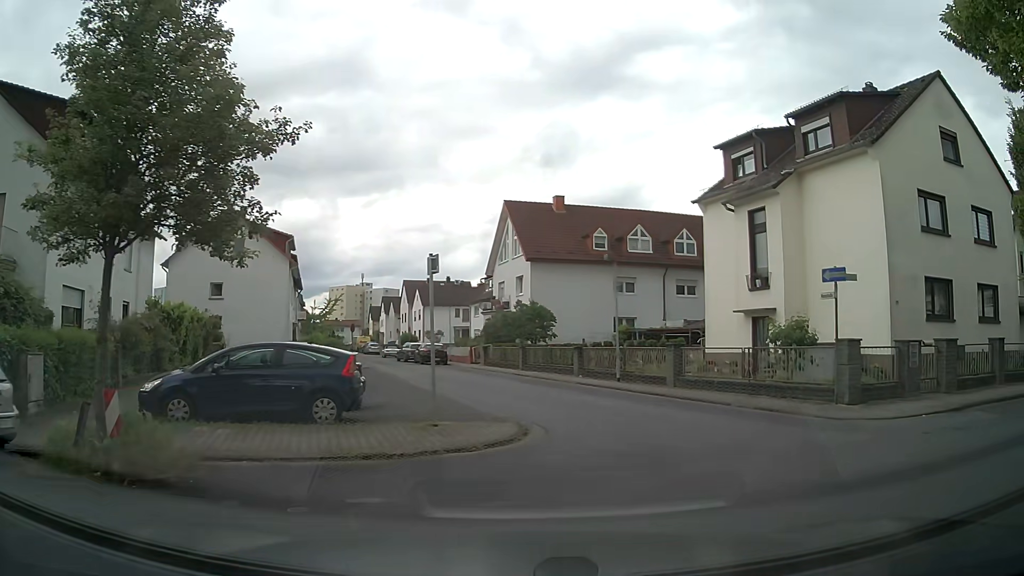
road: residential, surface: asphalt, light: Day
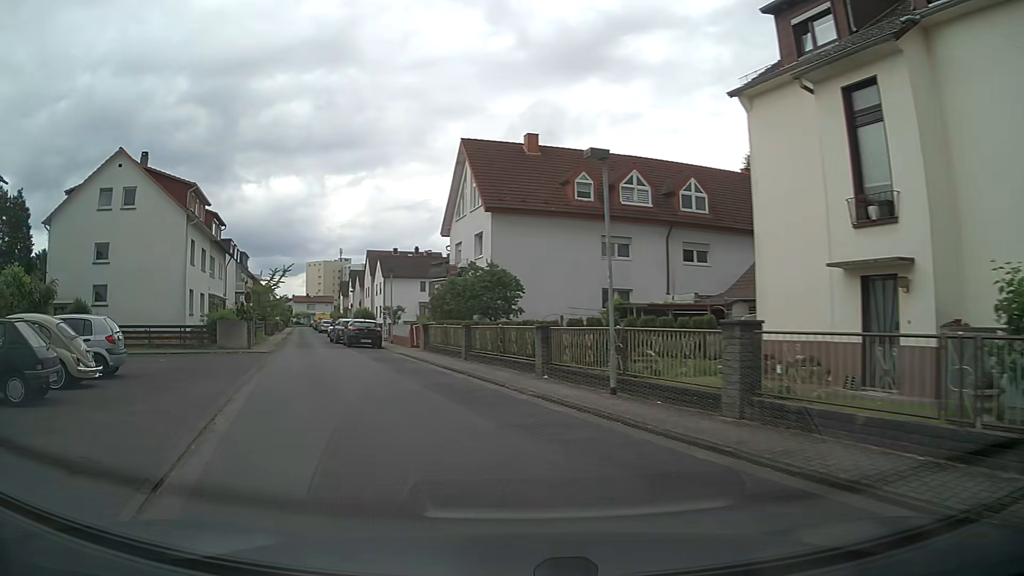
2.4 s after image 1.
(+1.8, +11.9) m; +3°
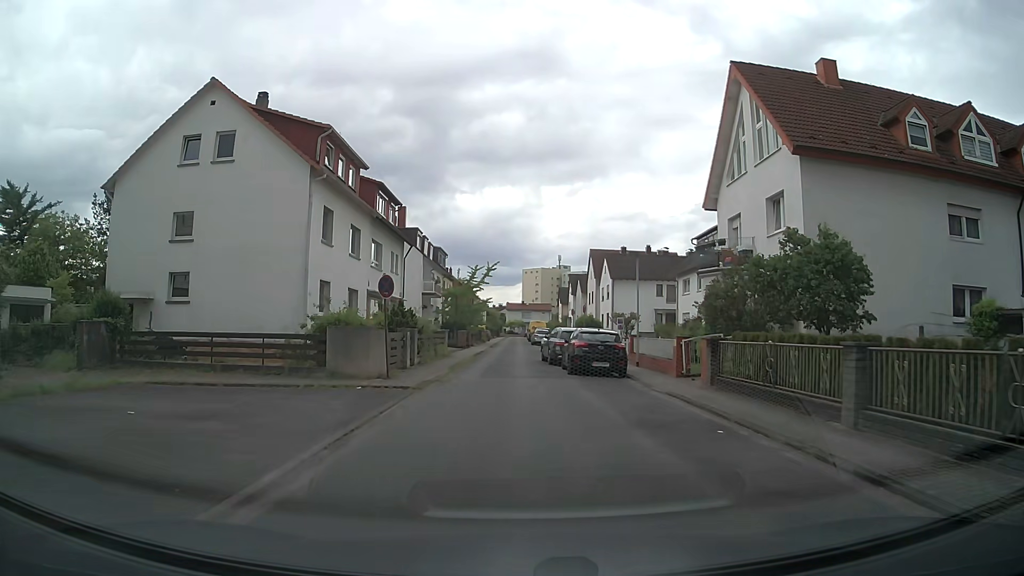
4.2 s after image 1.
(-3.0, +13.7) m; -19°
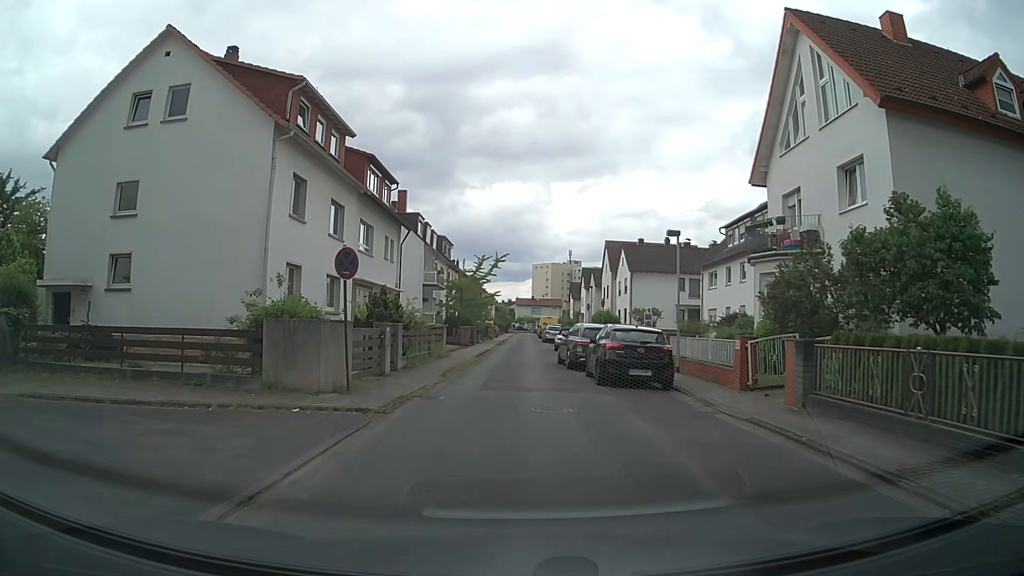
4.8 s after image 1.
(0.0, +5.0) m; -1°
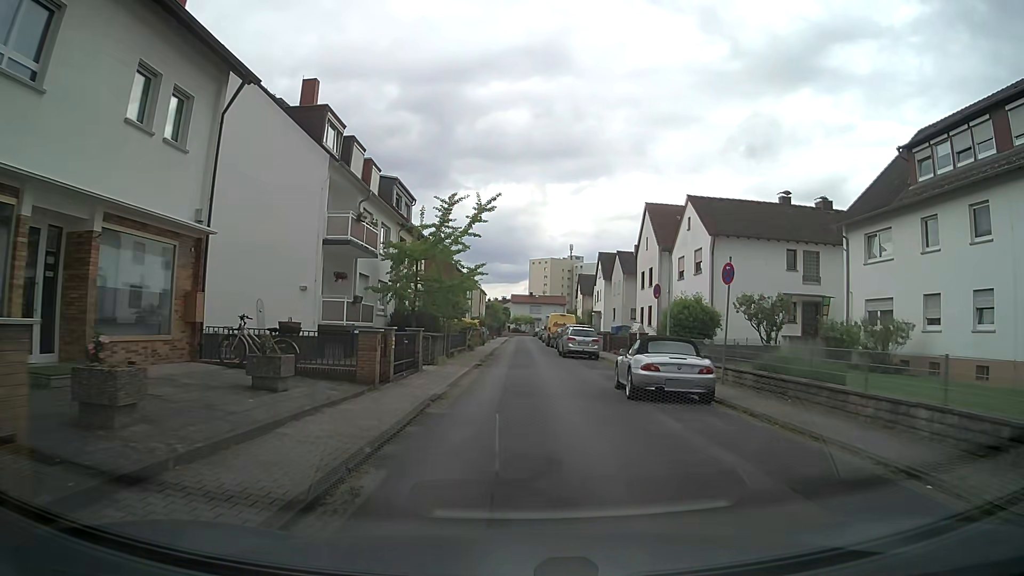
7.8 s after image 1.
(-0.2, +25.1) m; 0°
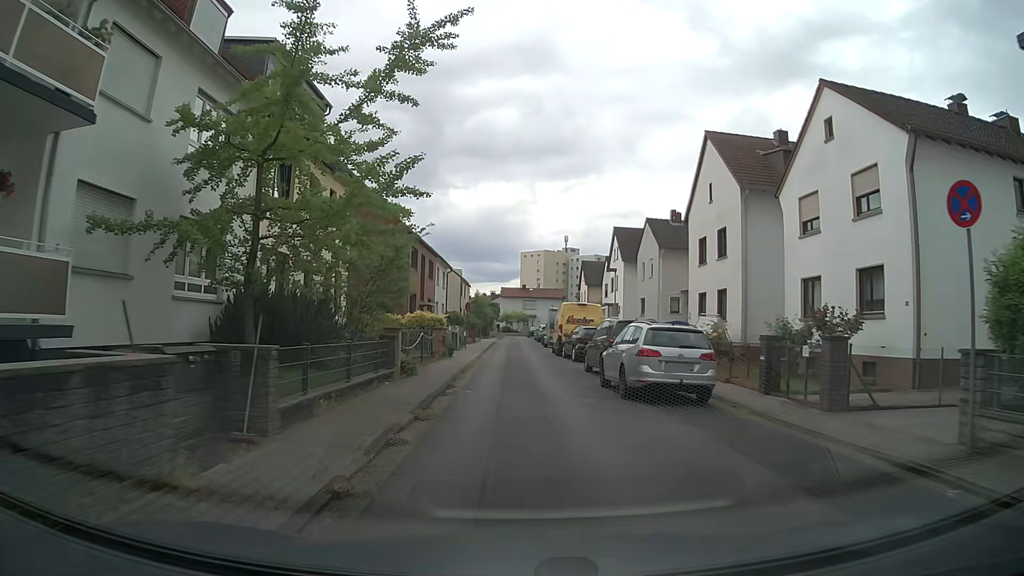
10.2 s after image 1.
(+0.2, +19.3) m; +1°
